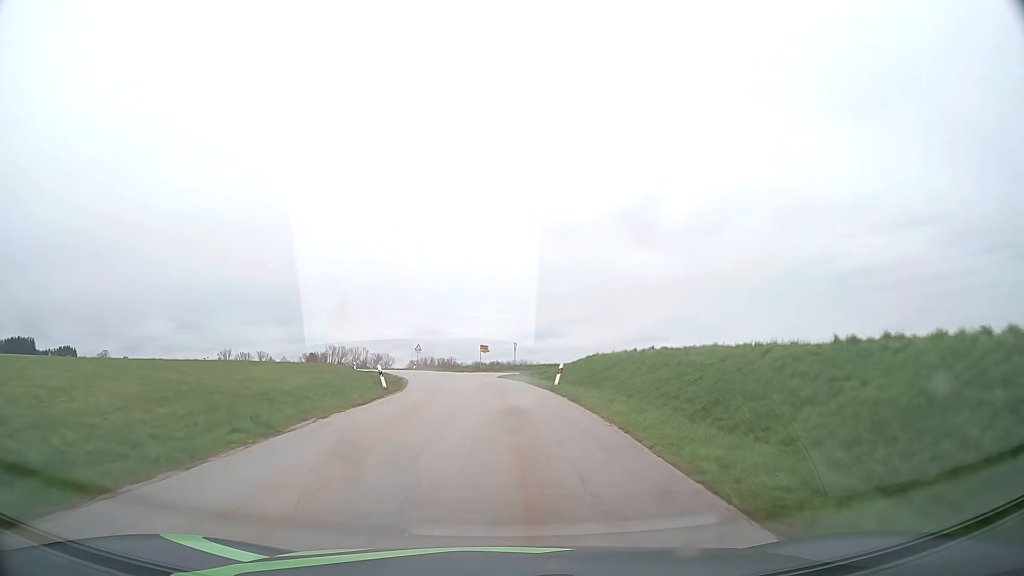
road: tertiary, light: Day
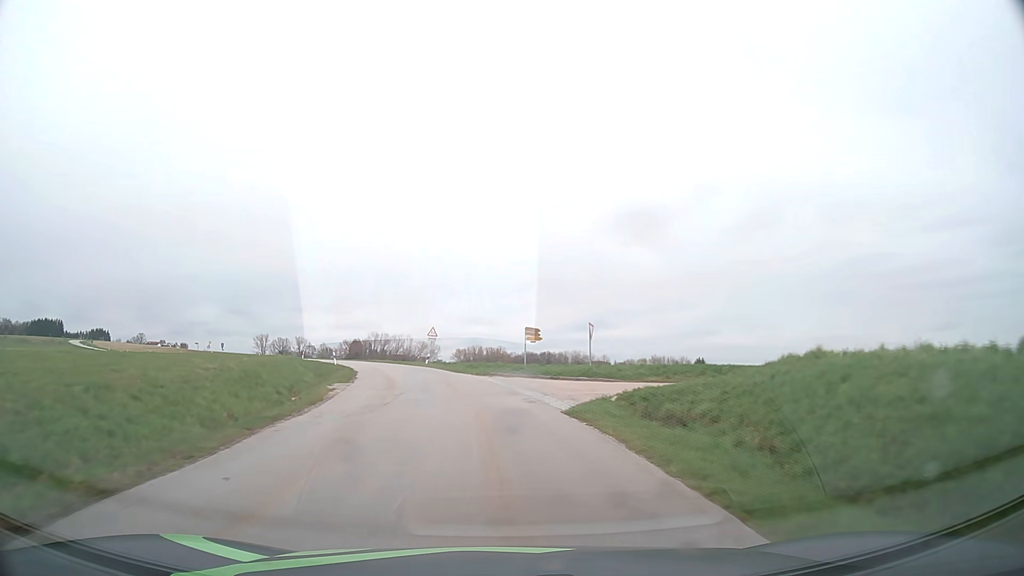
(-0.4, +27.0) m; -3°
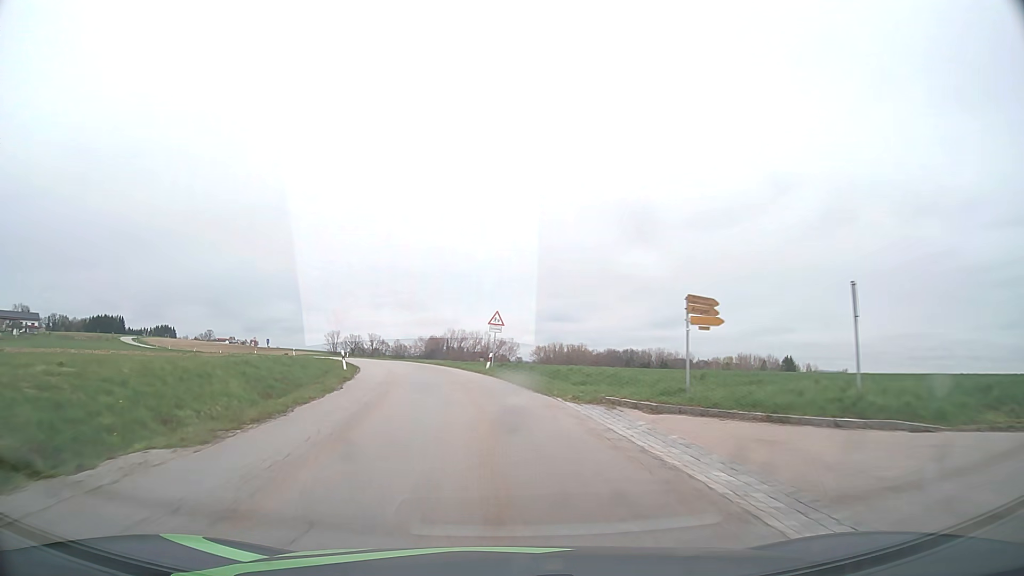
(-1.1, +18.4) m; -6°
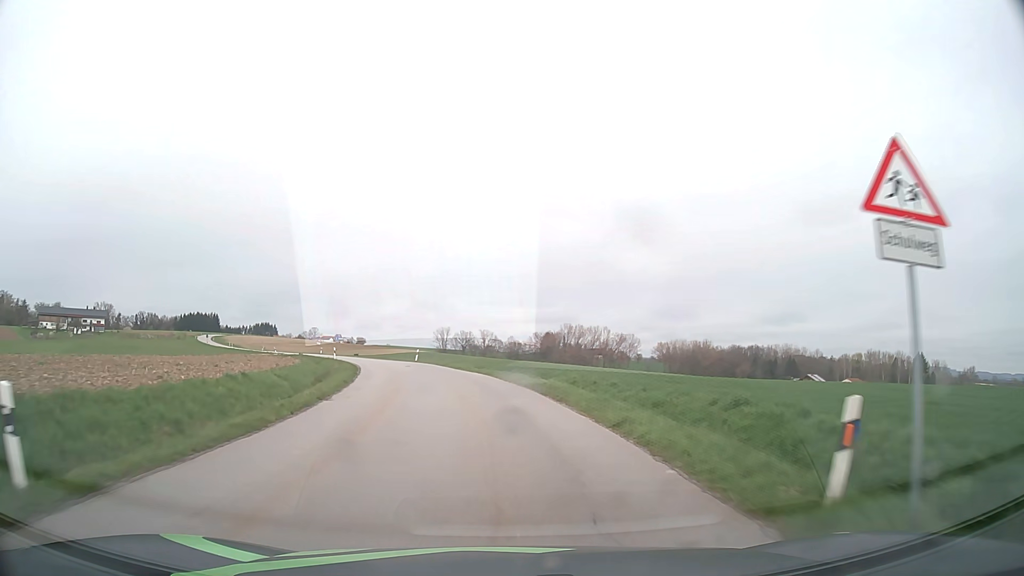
(-2.6, +28.2) m; -10°
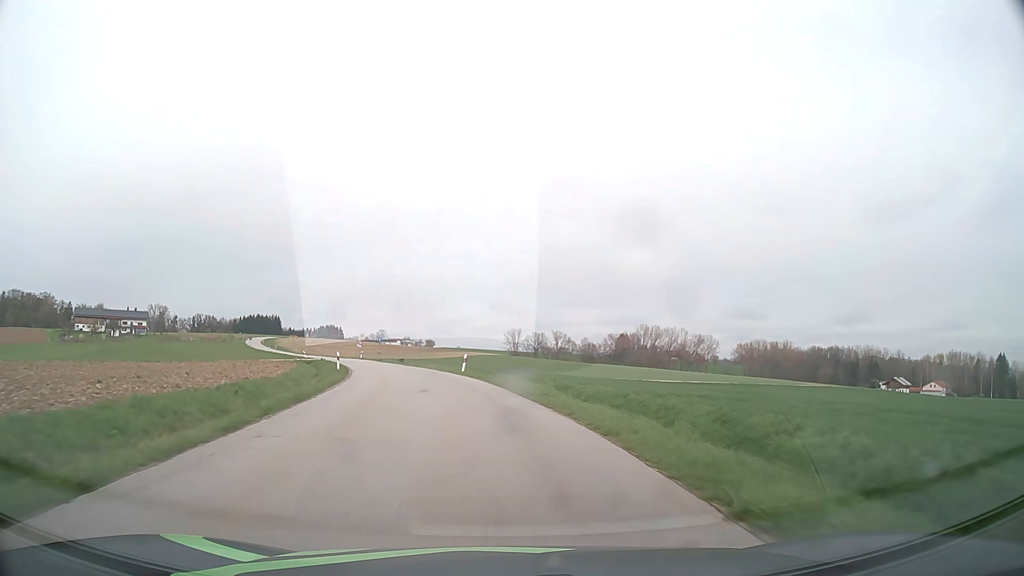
(-1.1, +19.3) m; -6°
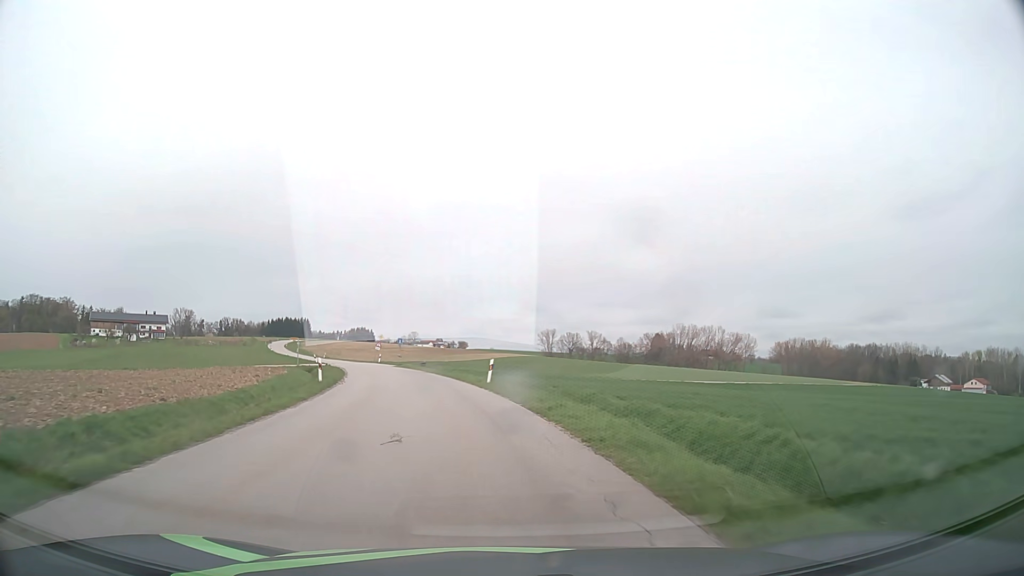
(-0.2, +9.6) m; -3°
